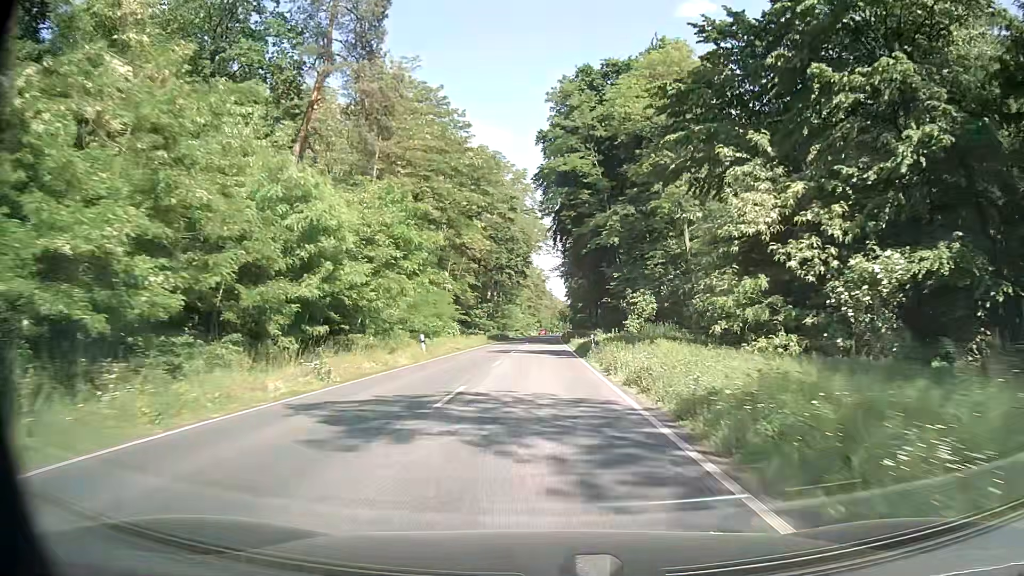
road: primary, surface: asphalt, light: Day
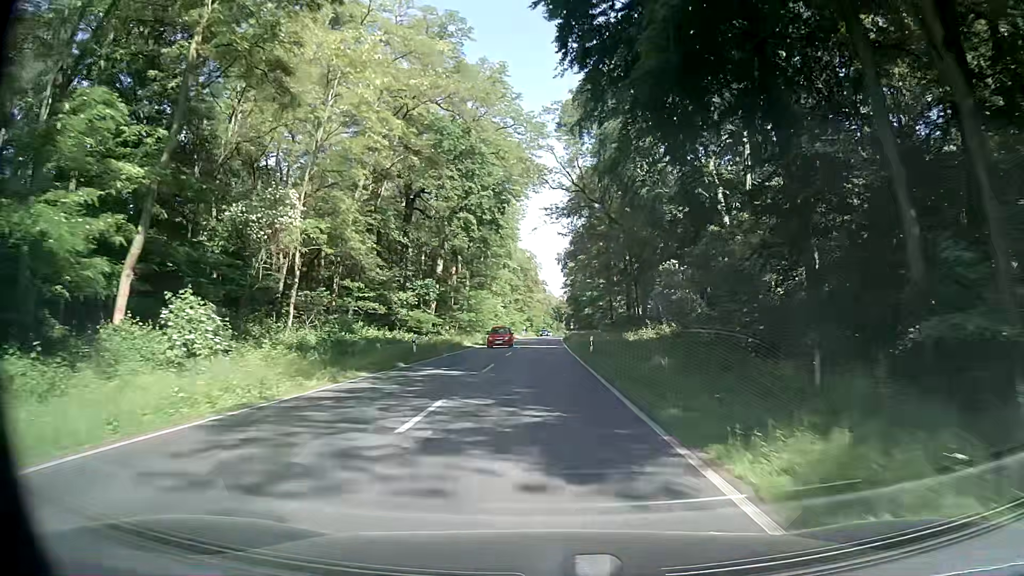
(+0.4, +51.5) m; +1°
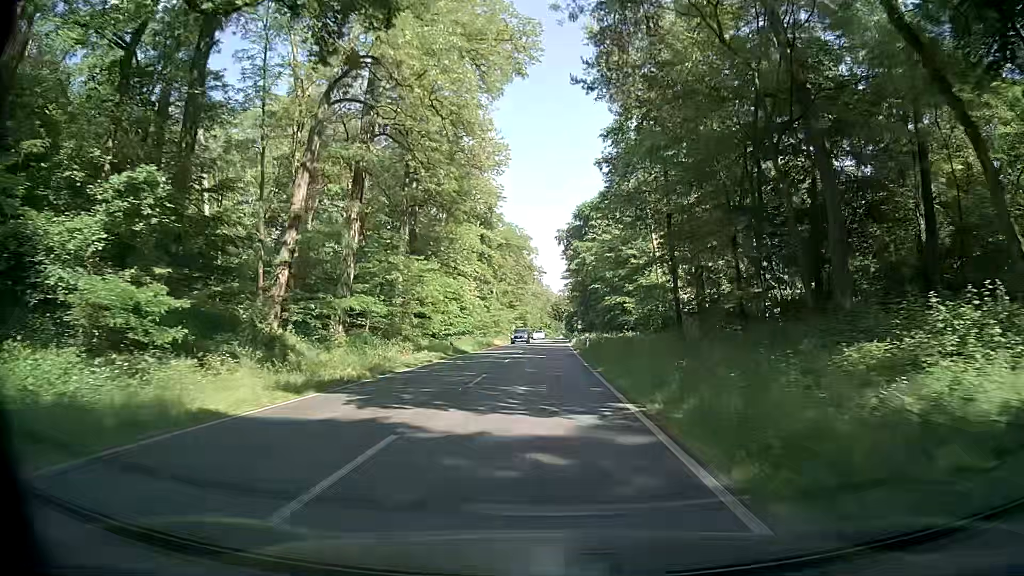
(+0.3, +40.6) m; 0°
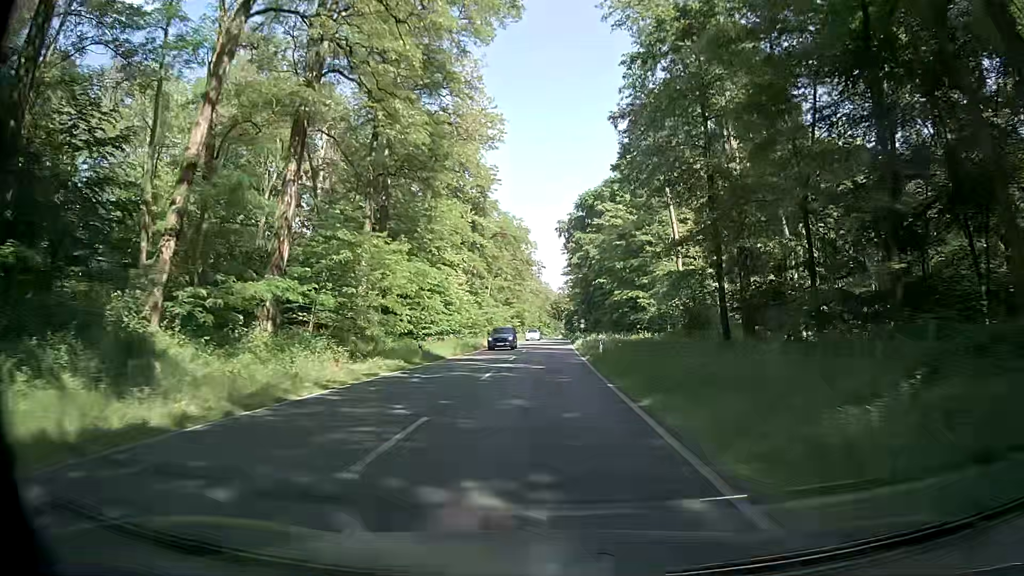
(0.0, +10.2) m; -1°
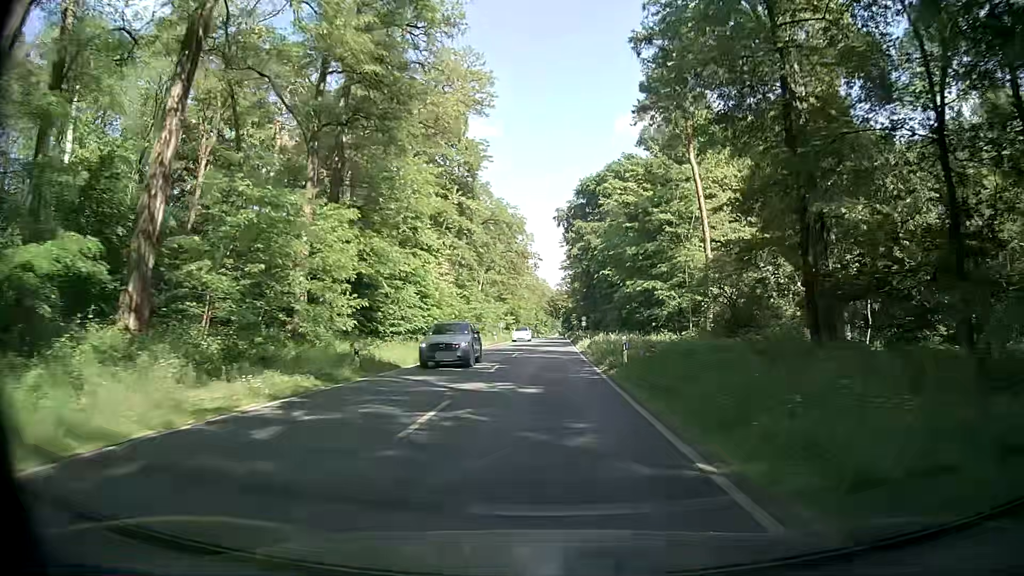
(+0.1, +10.3) m; +1°
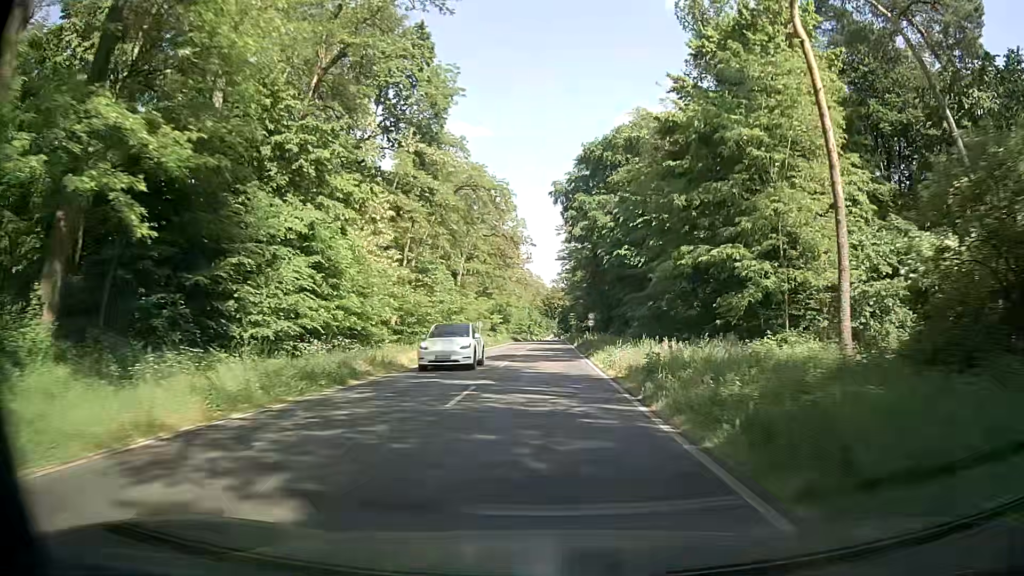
(-0.1, +20.8) m; 0°
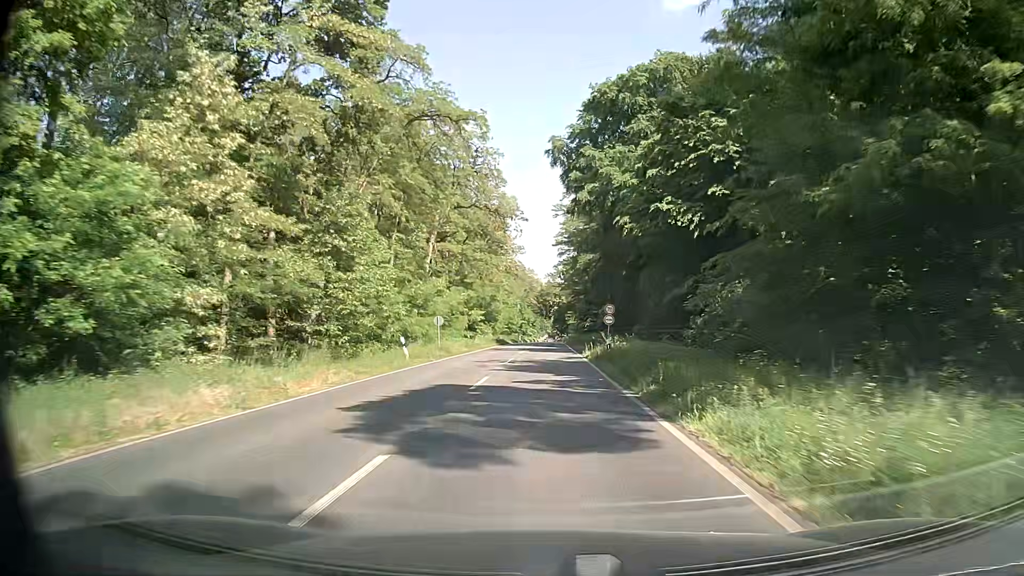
(+0.1, +21.1) m; 0°
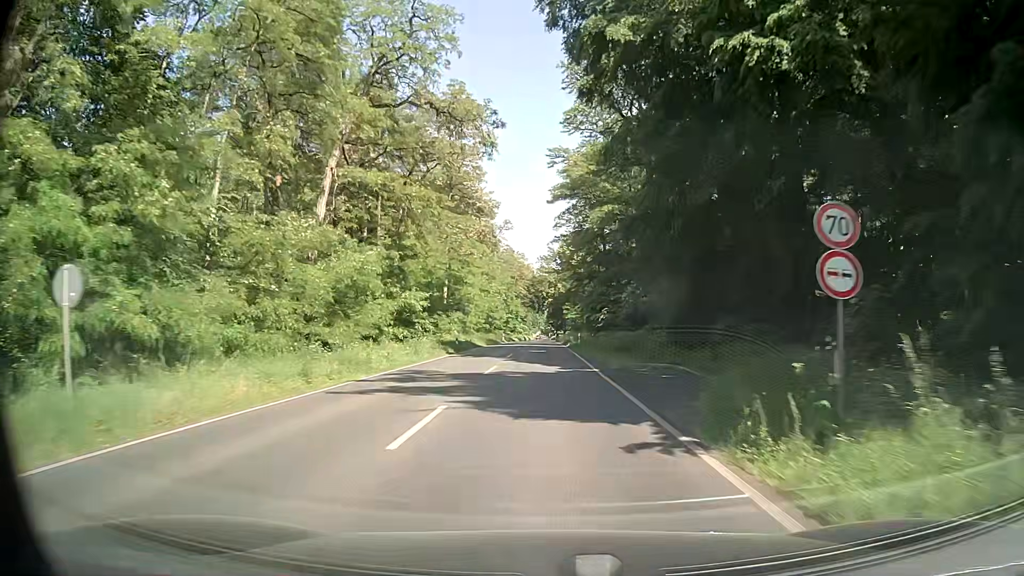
(+0.4, +32.1) m; 0°
(0, +10) (0, +20) (0, +30) (0, +40) (0, +50) (0, +60) (+1, +70) (+1, +80) (+1, +90) (+1, +100) m
